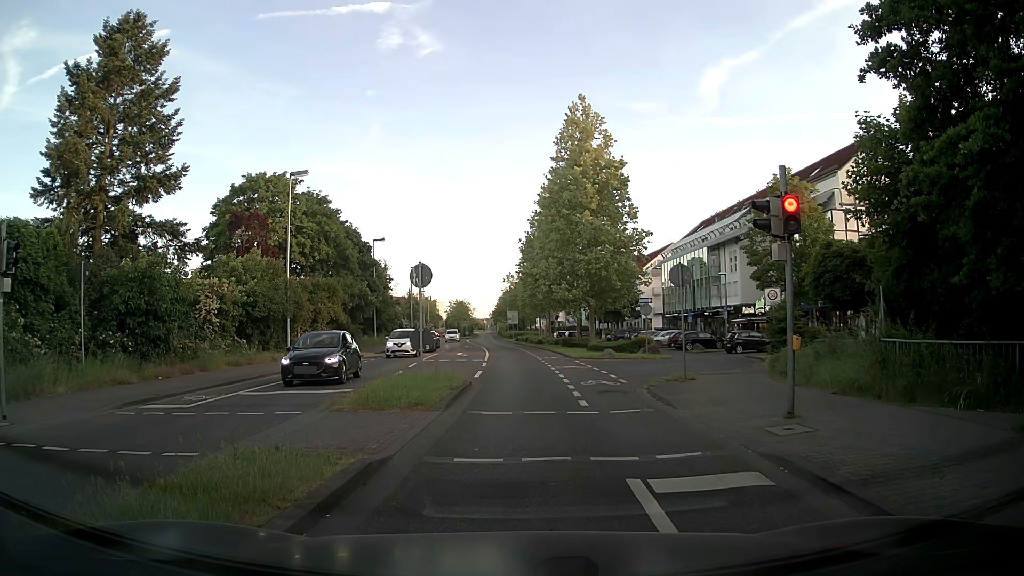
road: secondary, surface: asphalt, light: Day
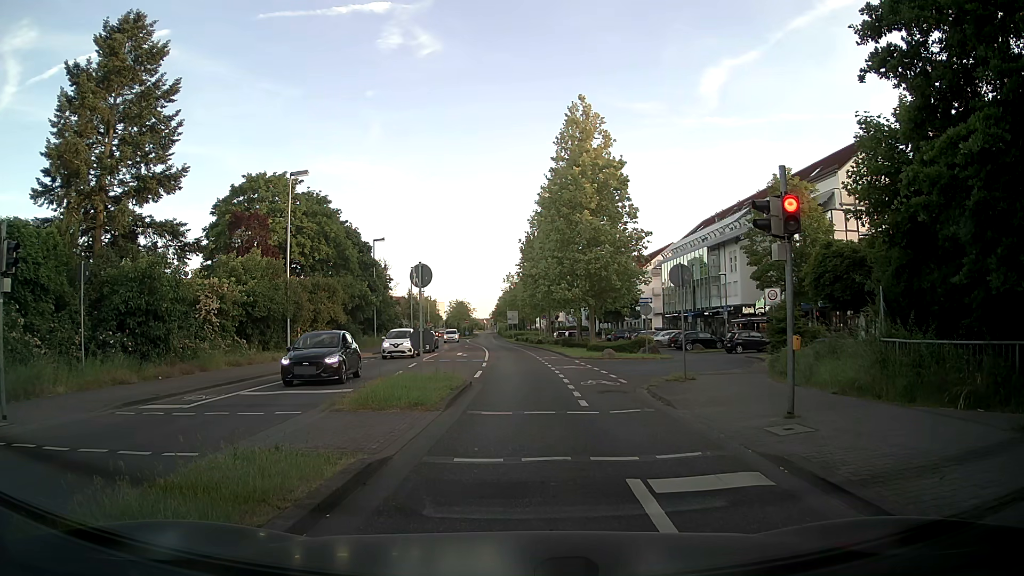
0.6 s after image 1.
(0.0, 0.0) m; 0°
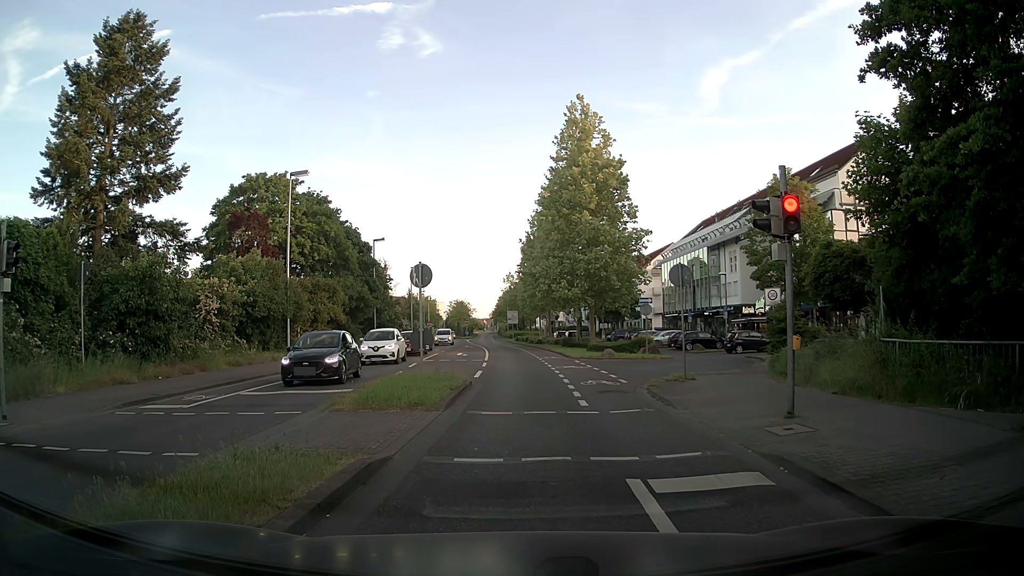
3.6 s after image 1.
(0.0, 0.0) m; 0°
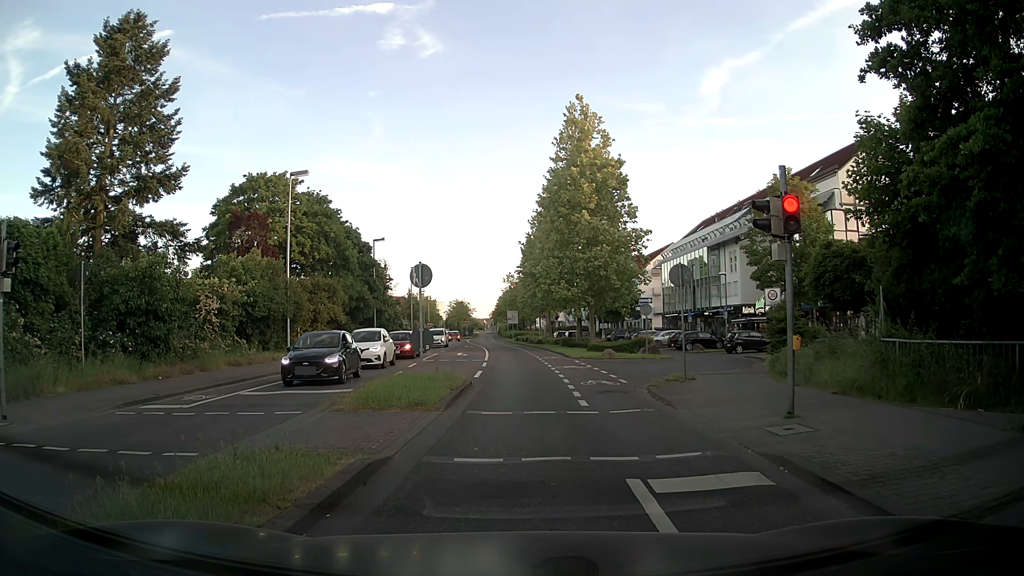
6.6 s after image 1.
(0.0, 0.0) m; 0°
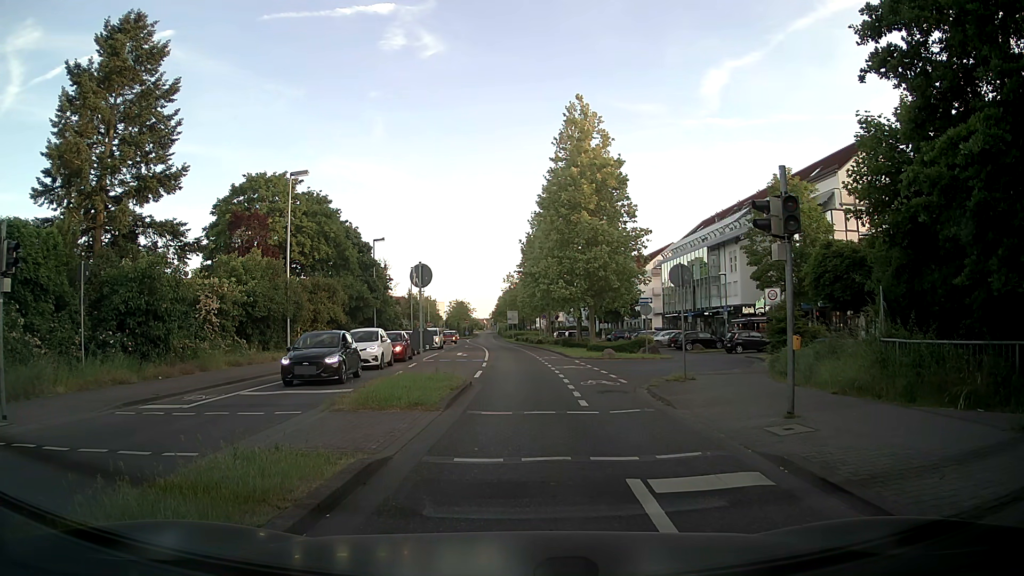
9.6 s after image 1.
(0.0, 0.0) m; 0°
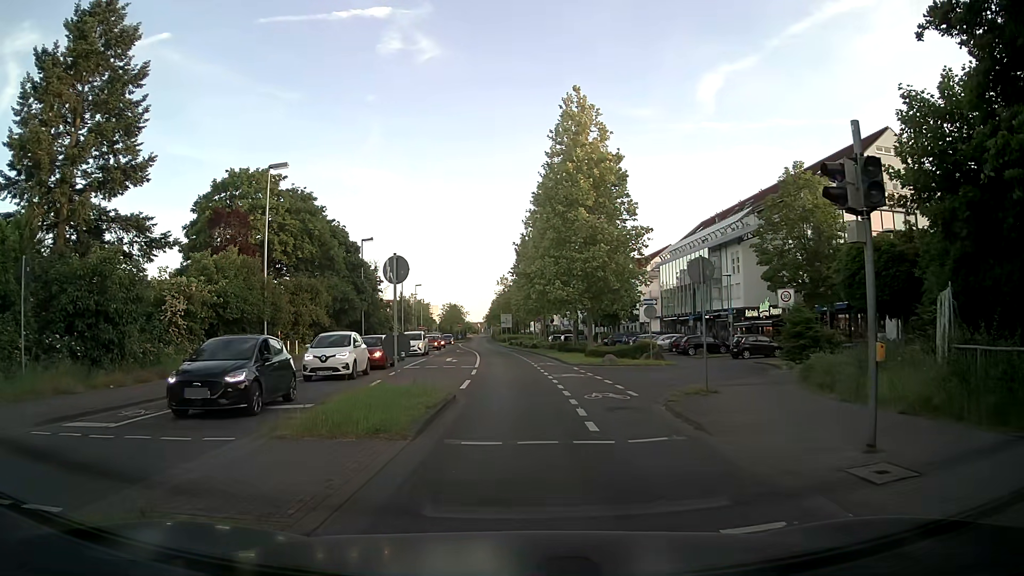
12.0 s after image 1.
(0.0, +2.9) m; +2°
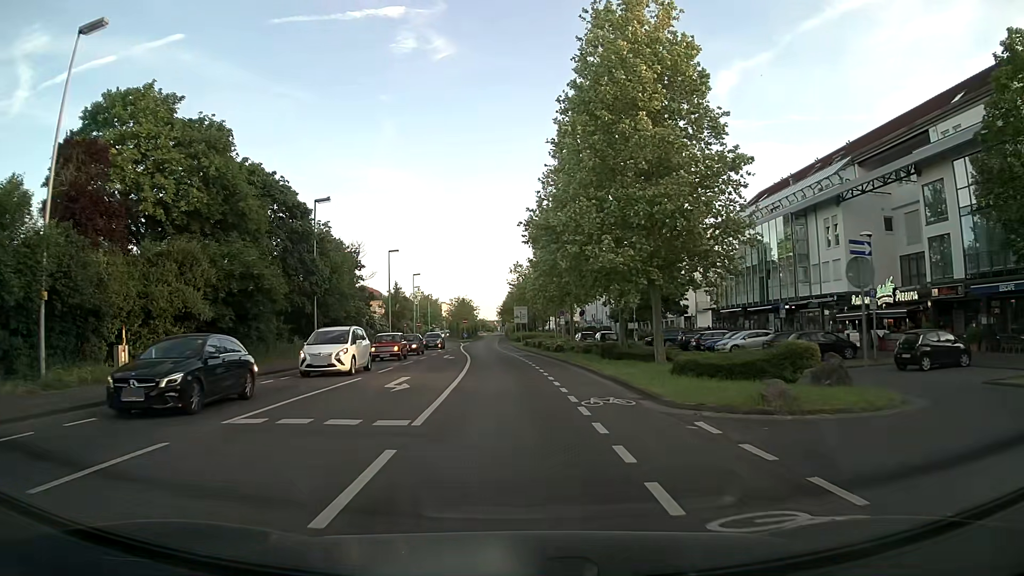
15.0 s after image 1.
(-0.1, +19.5) m; -2°
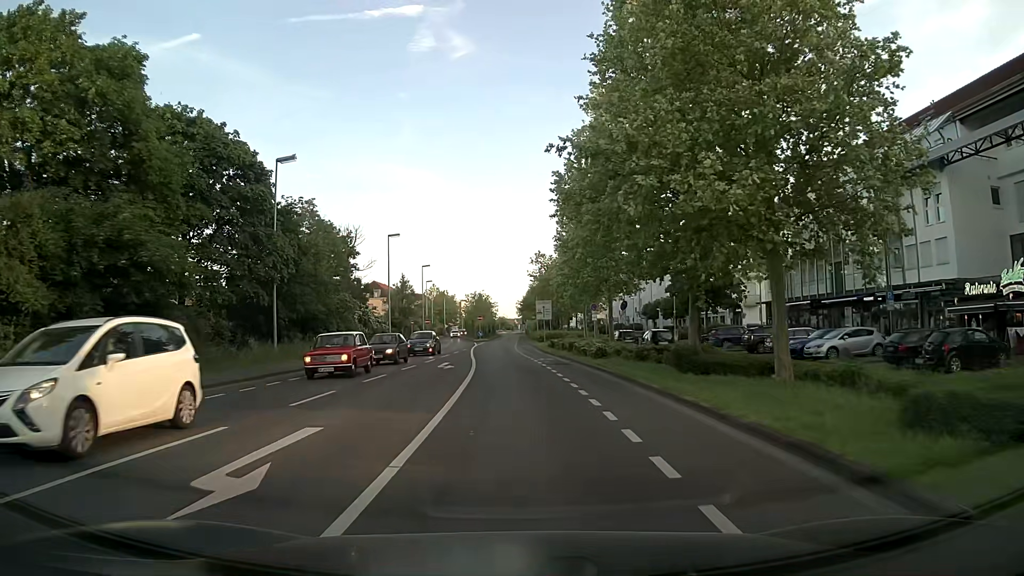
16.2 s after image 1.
(-0.1, +11.2) m; -2°
(0, +10) (0, +20) (0, +30) (-1, +40) (-1, +50) (-1, +60) (-2, +70) (-2, +80) (-2, +90) (-1, +100) m
